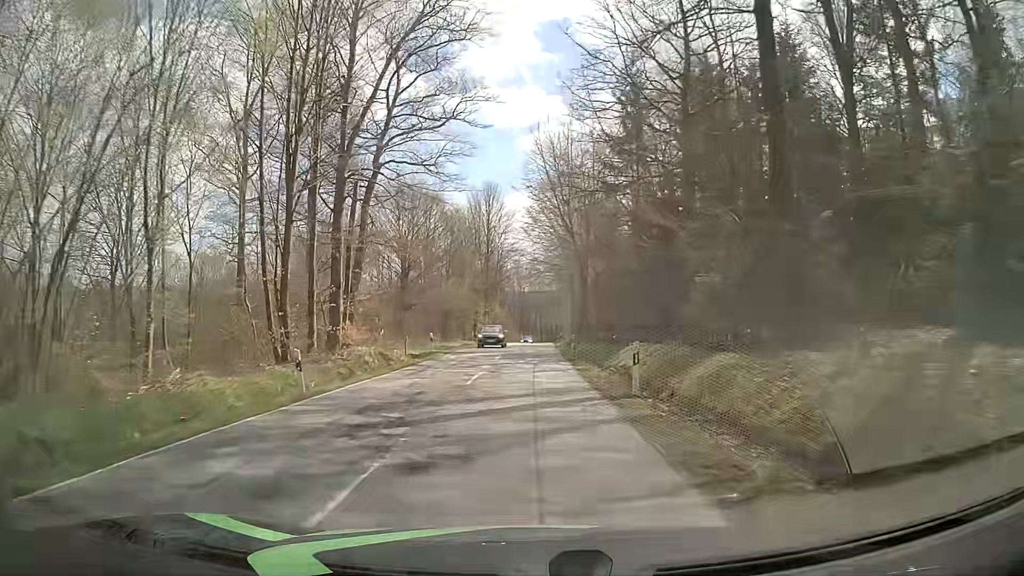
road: tertiary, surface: asphalt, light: Day
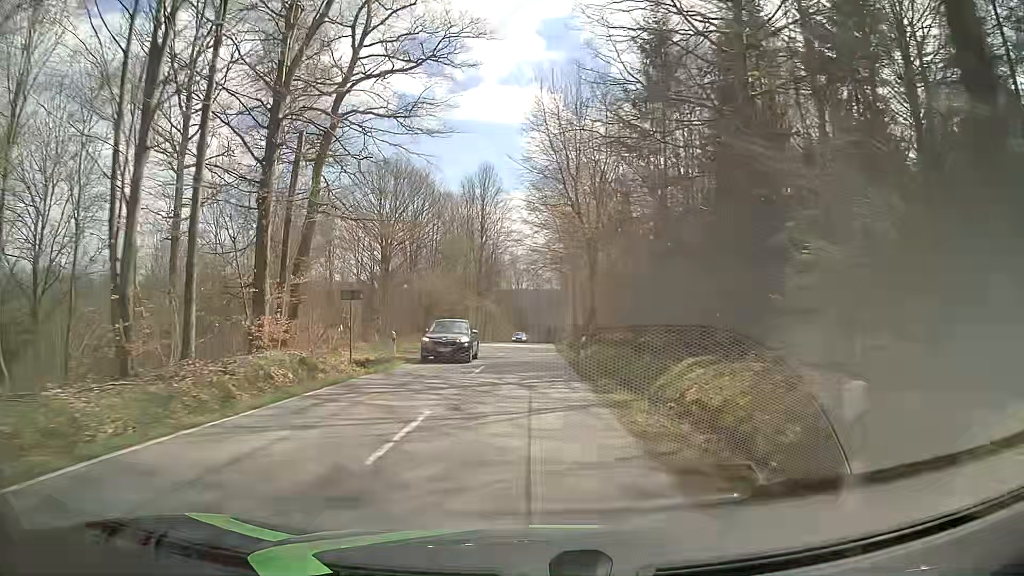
(+0.1, +9.3) m; +1°
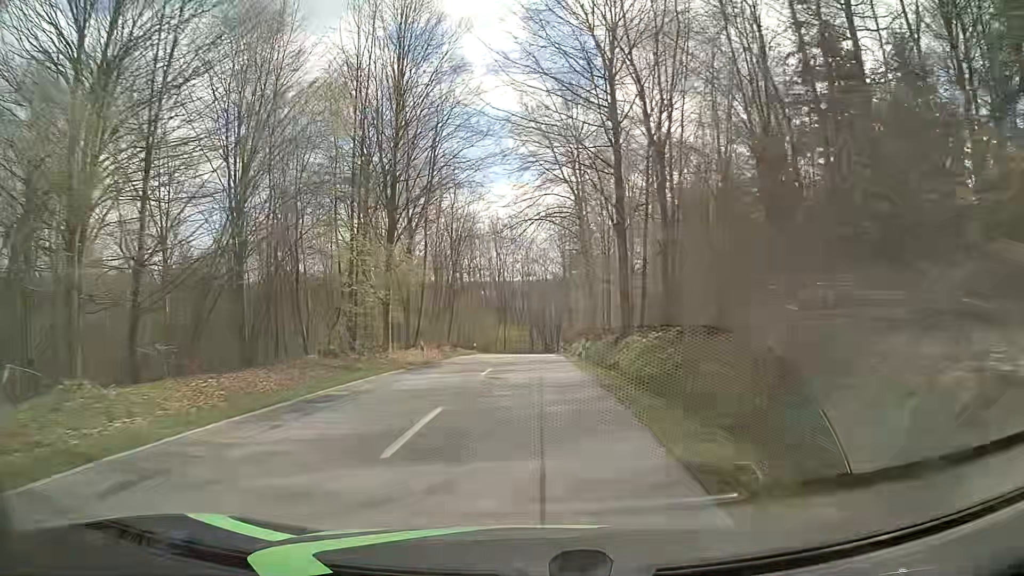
(0.0, +46.7) m; +1°
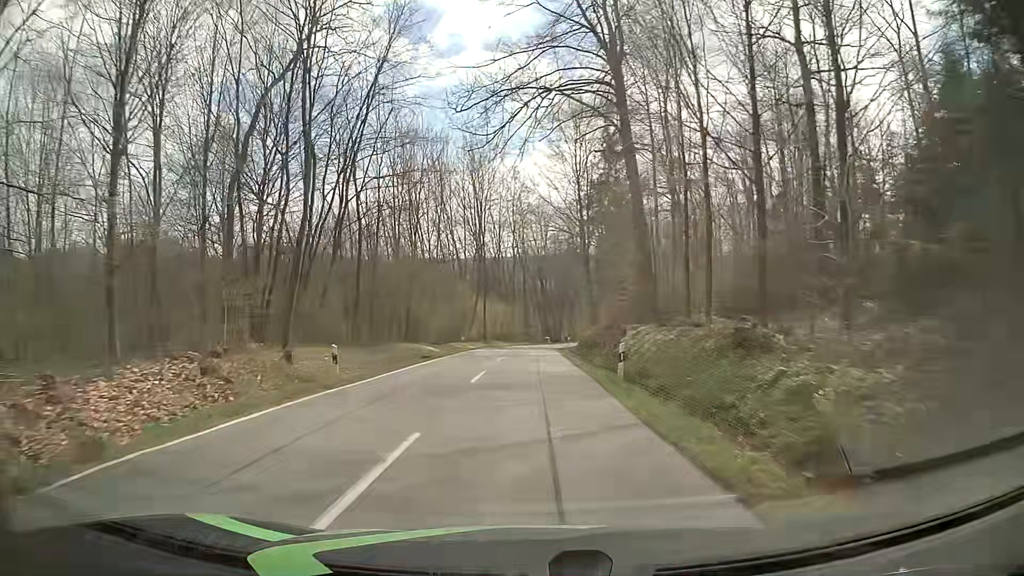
(-0.2, +37.5) m; 0°
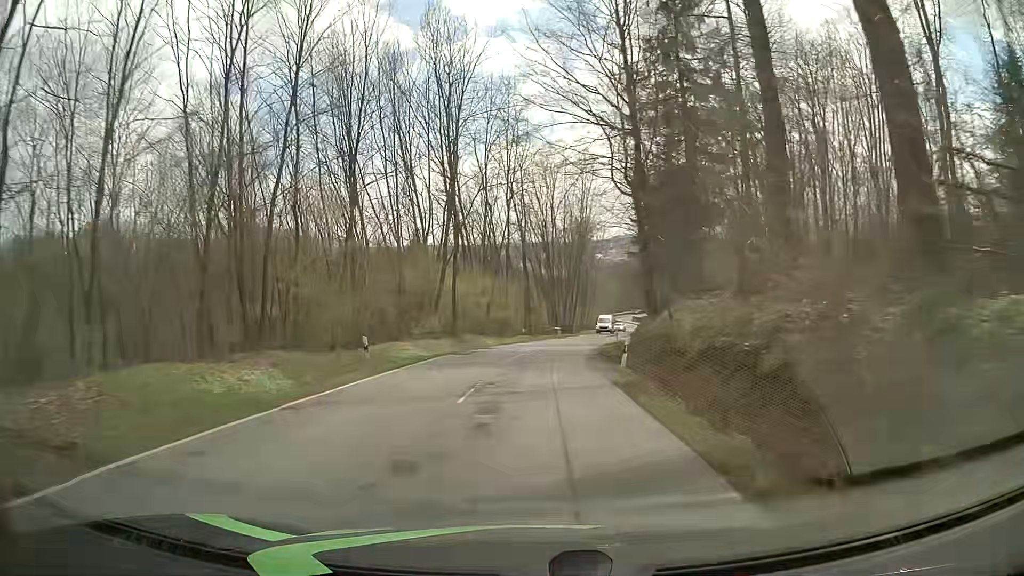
(-0.2, +28.1) m; 0°
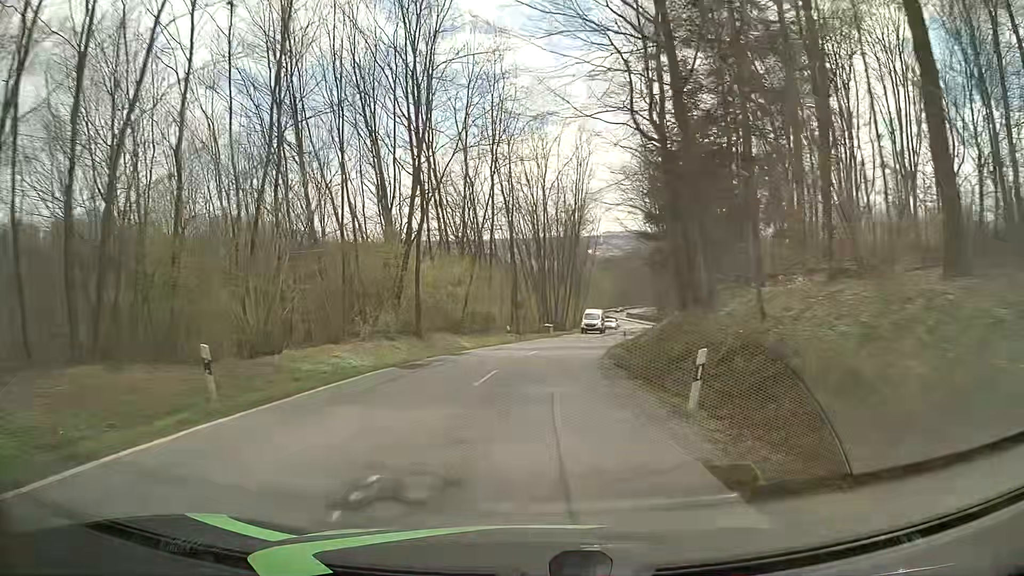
(0.0, +9.3) m; 0°
